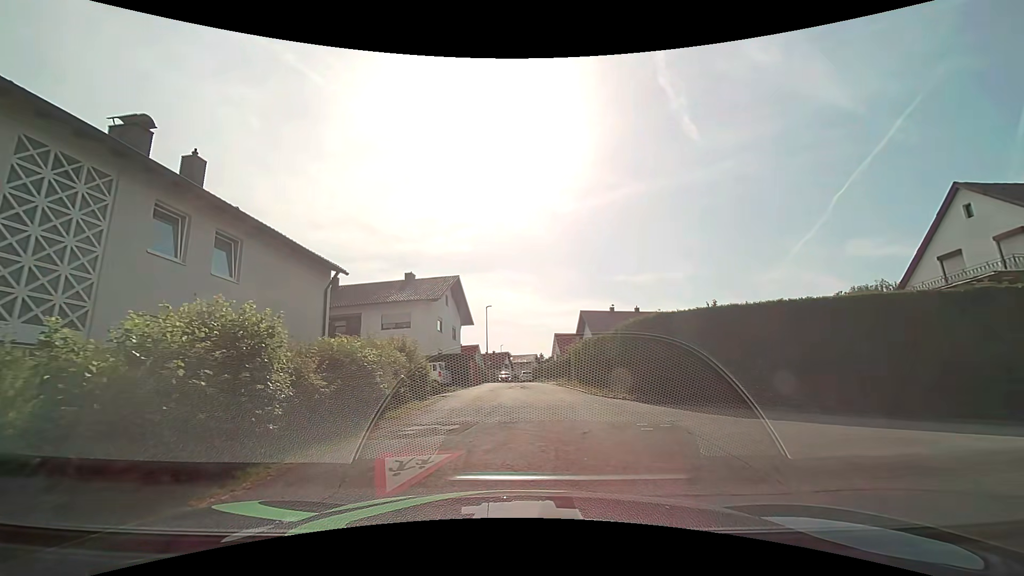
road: residential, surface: asphalt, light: Day
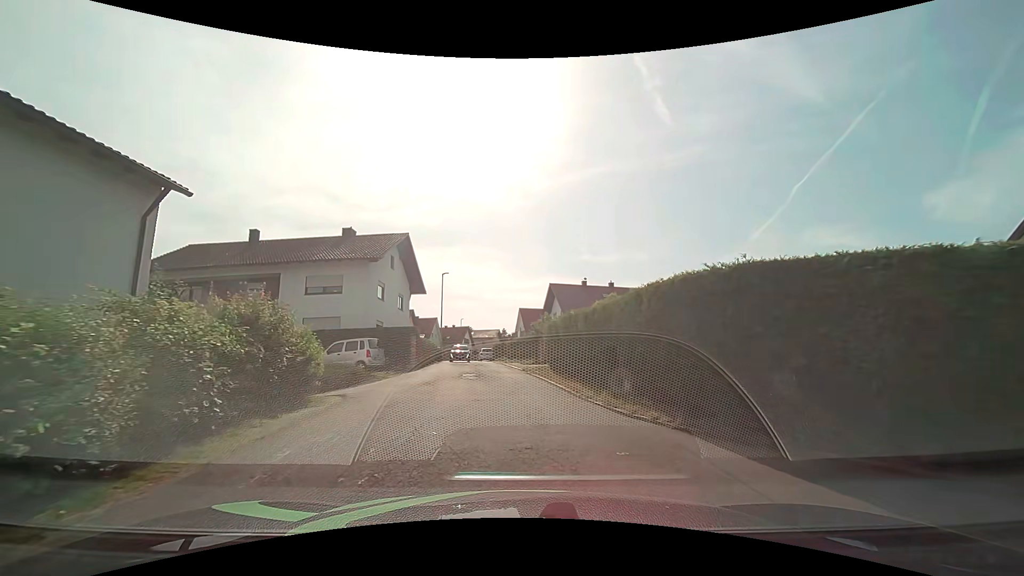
(+0.2, +7.7) m; +4°
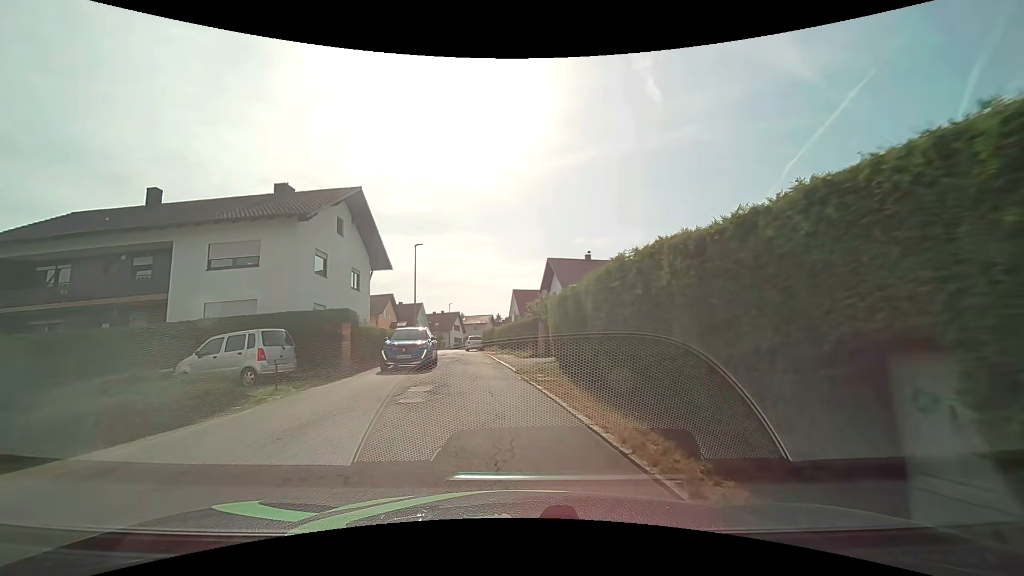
(+0.2, +9.3) m; +2°
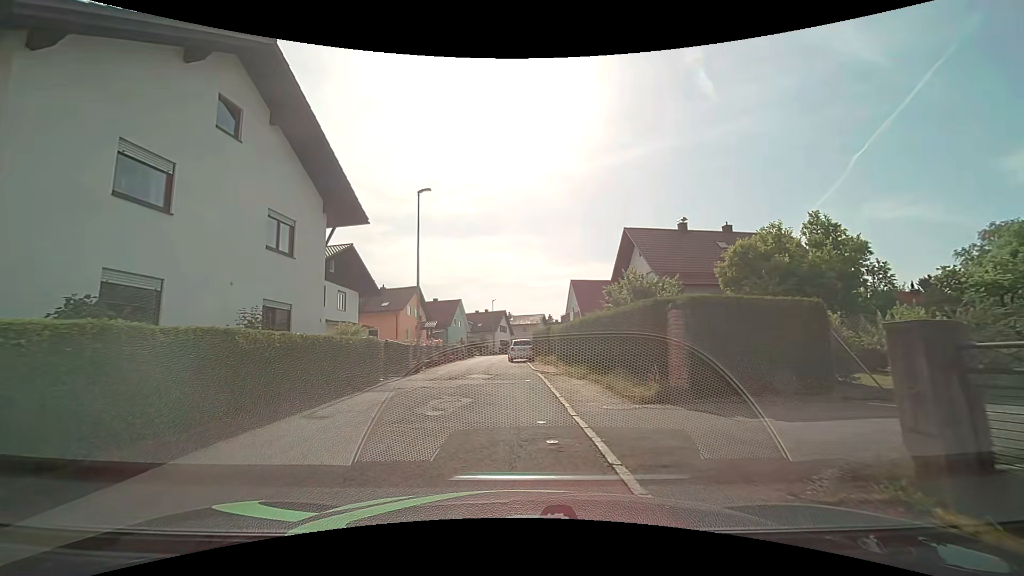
(-1.1, +15.6) m; -6°
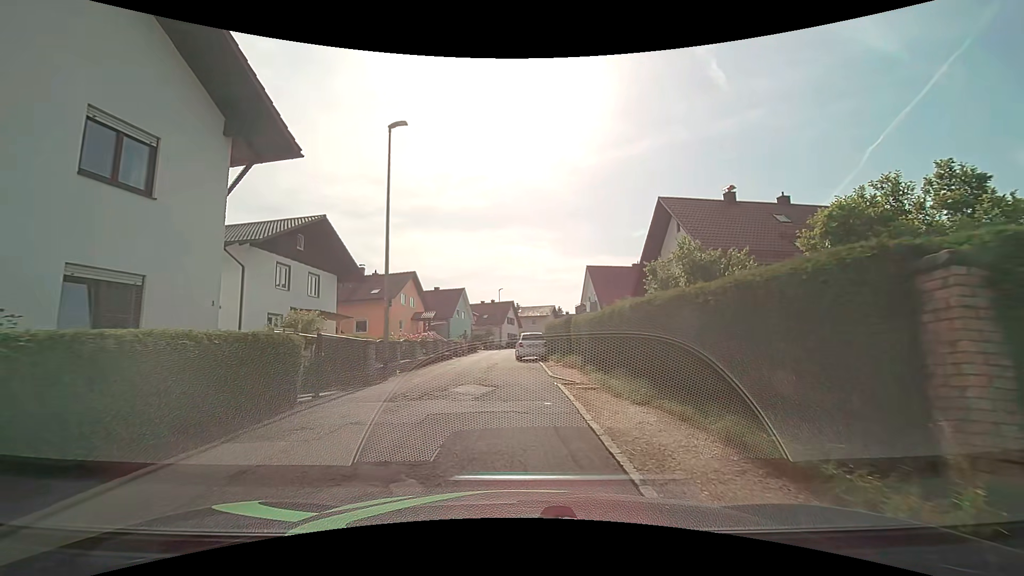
(-0.2, +6.7) m; -1°
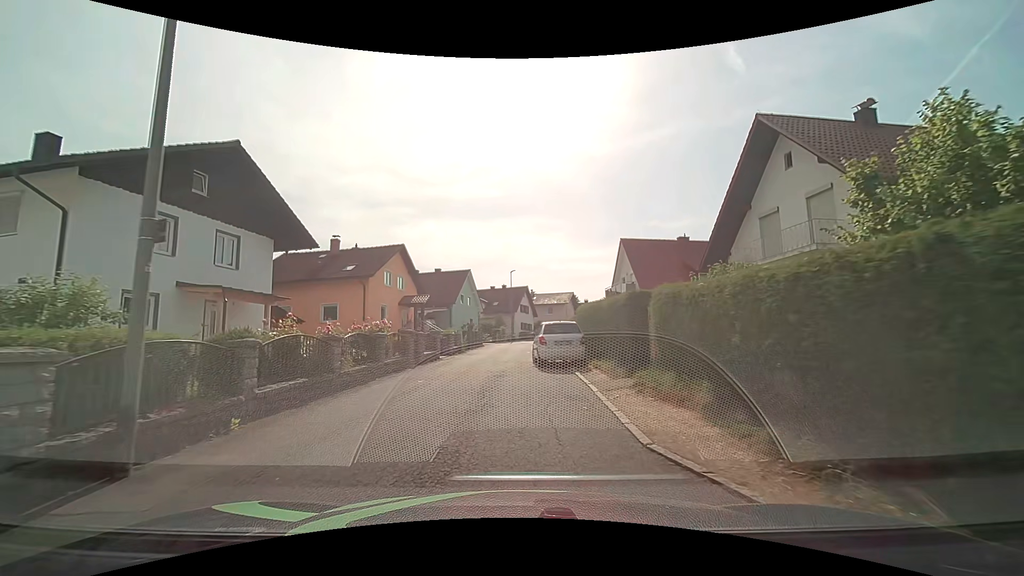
(-0.2, +10.6) m; -3°
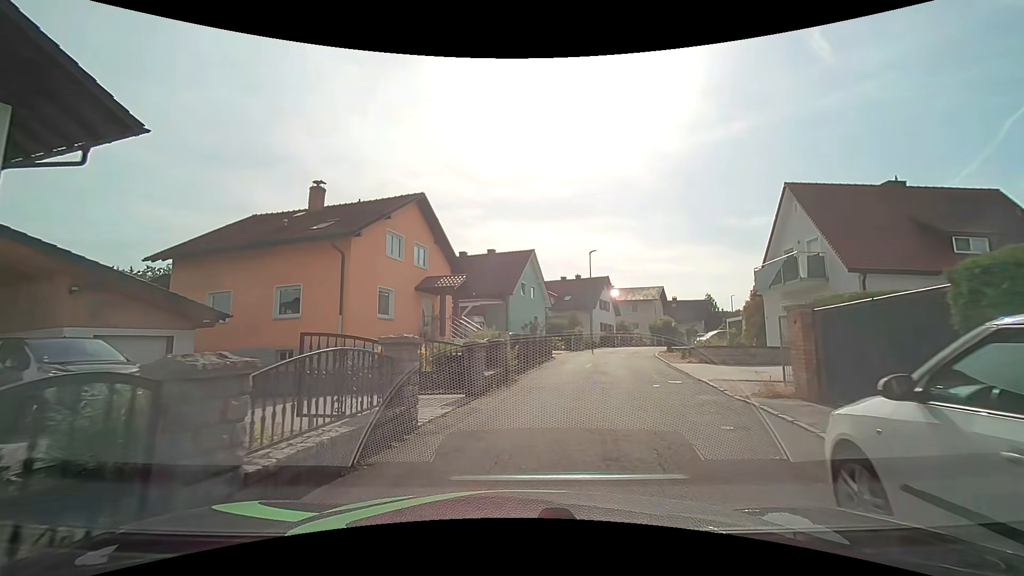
(-0.7, +15.4) m; -6°
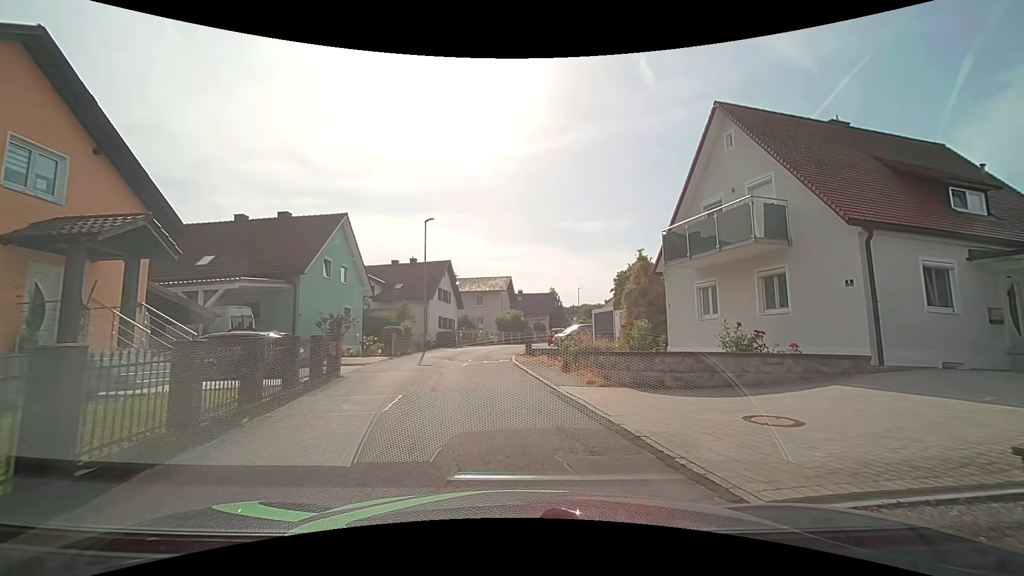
(+1.3, +11.1) m; +17°
(0, +10) (-1, +20) (-2, +30) (0, +40) (+1, +50) (+4, +59) (+8, +69) (+11, +78) (+13, +88) (+14, +98) m
